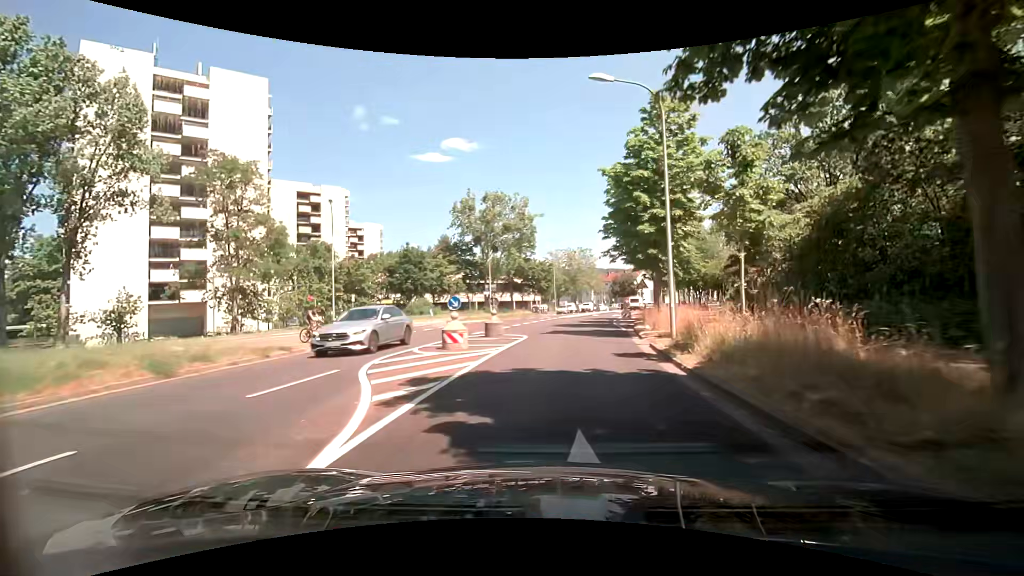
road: tertiary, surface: asphalt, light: Day
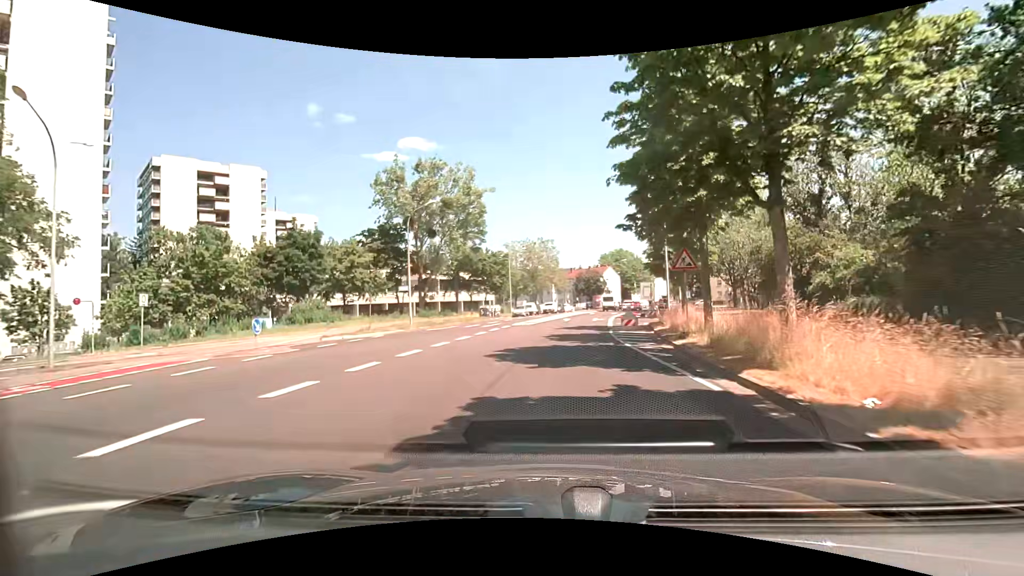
(+0.5, +18.7) m; +3°
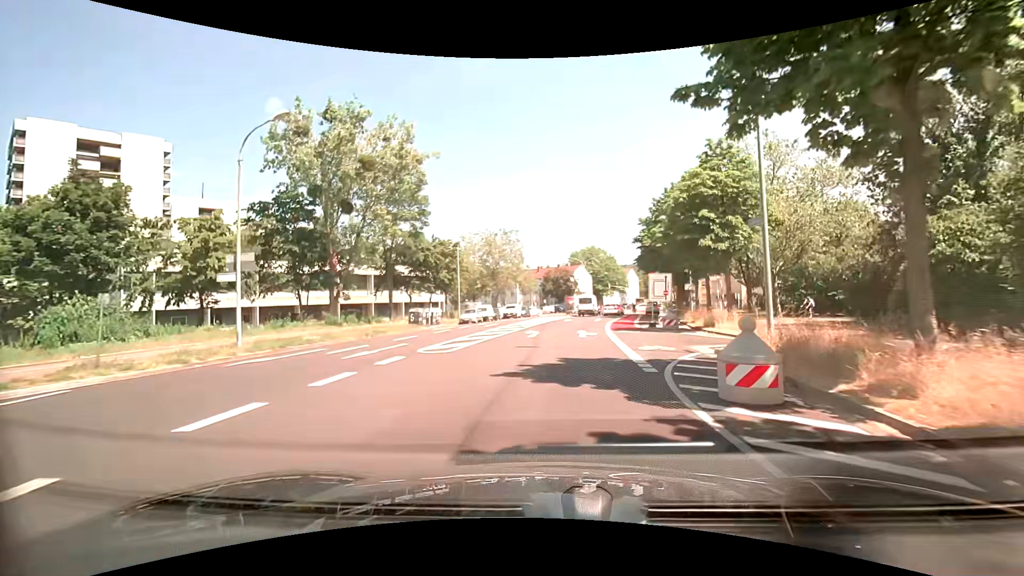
(+0.8, +16.8) m; +4°
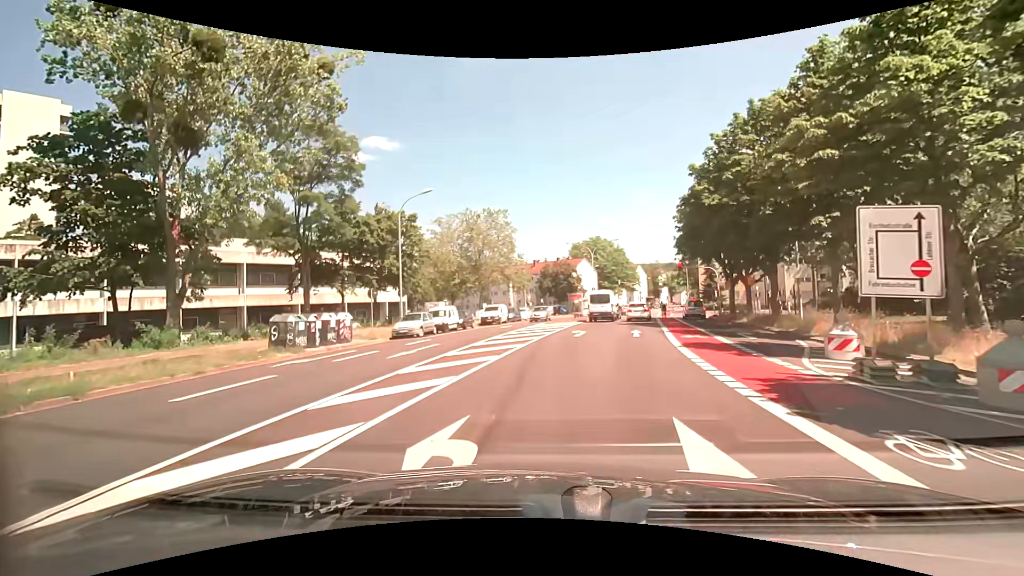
(+0.5, +19.4) m; 0°
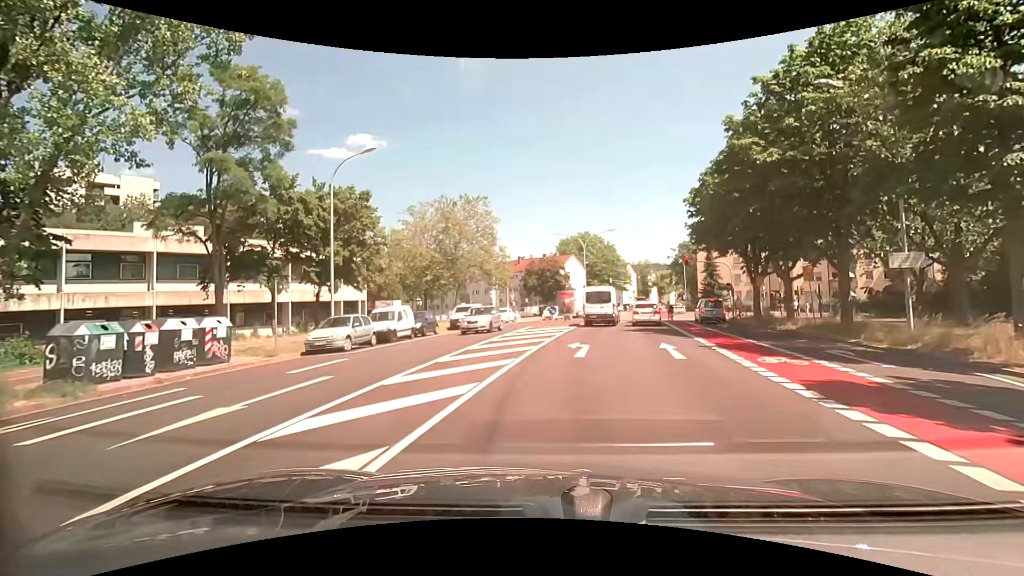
(+0.1, +8.4) m; +2°
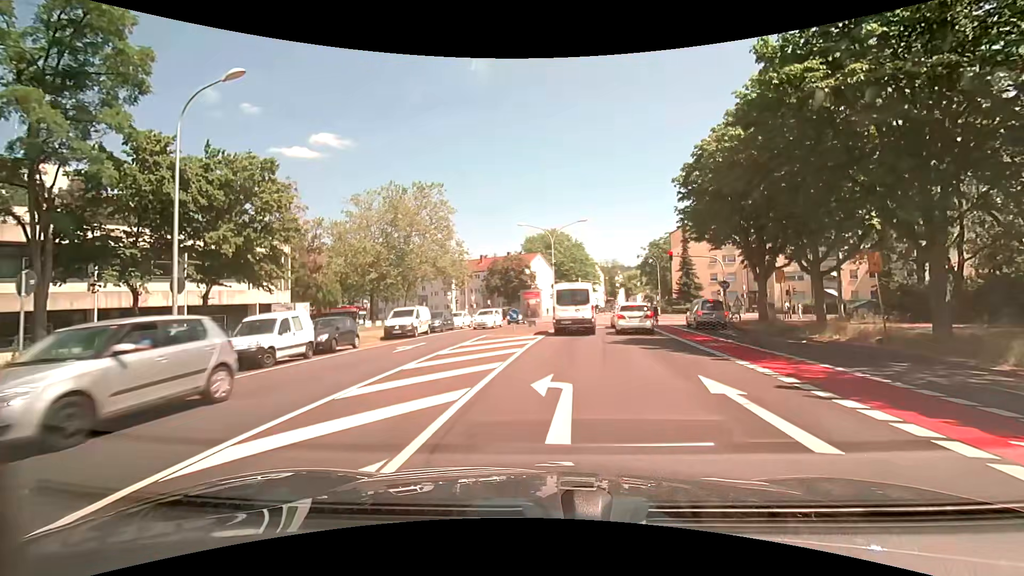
(+0.2, +7.6) m; +4°
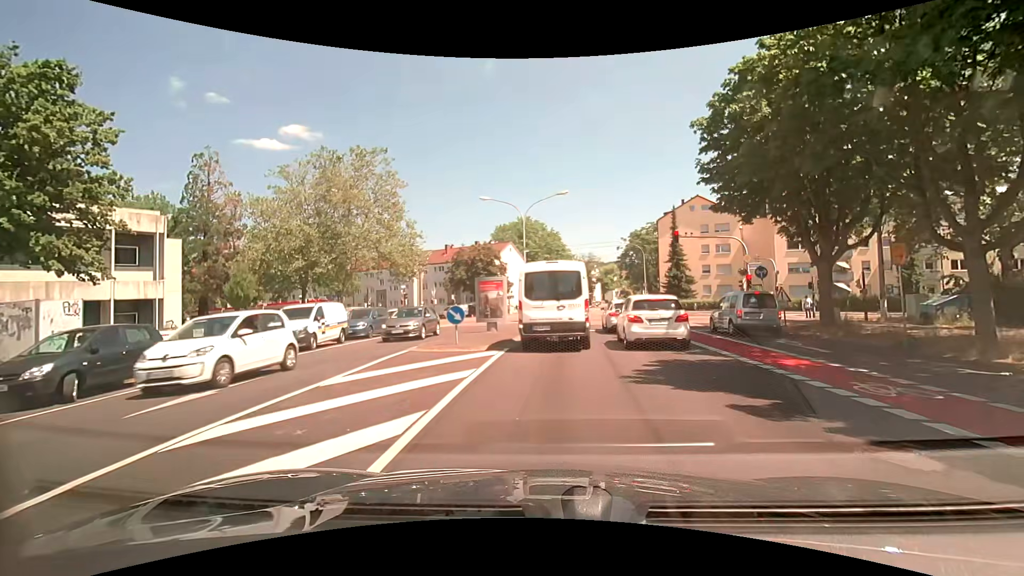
(+0.2, +9.9) m; +2°
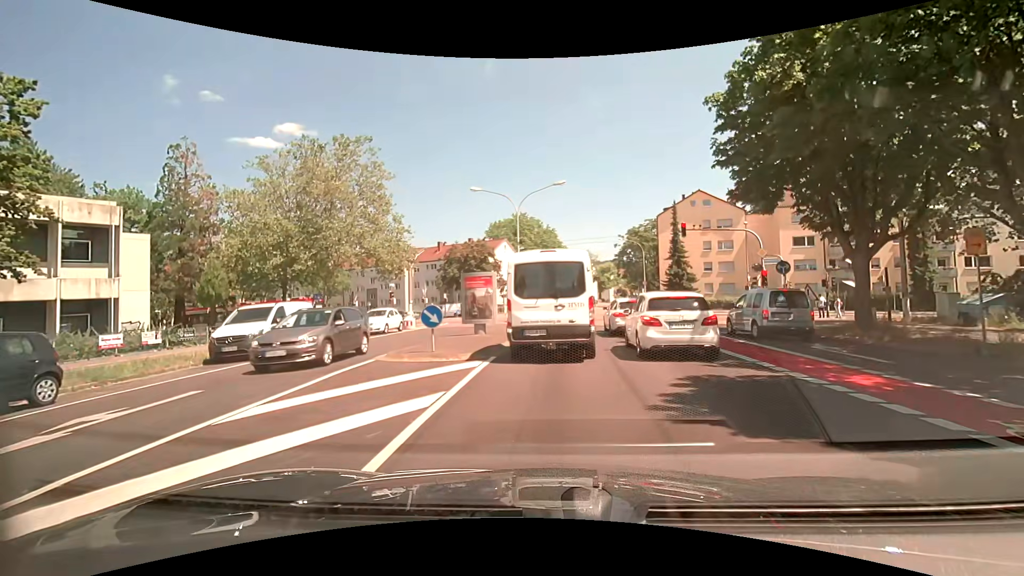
(0.0, +2.6) m; +2°
